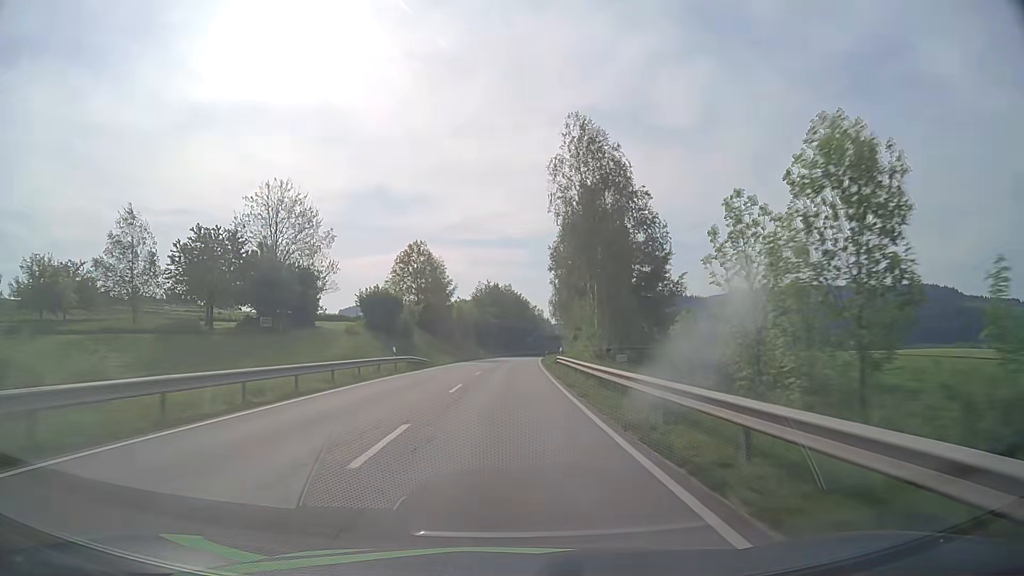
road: secondary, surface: asphalt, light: Day
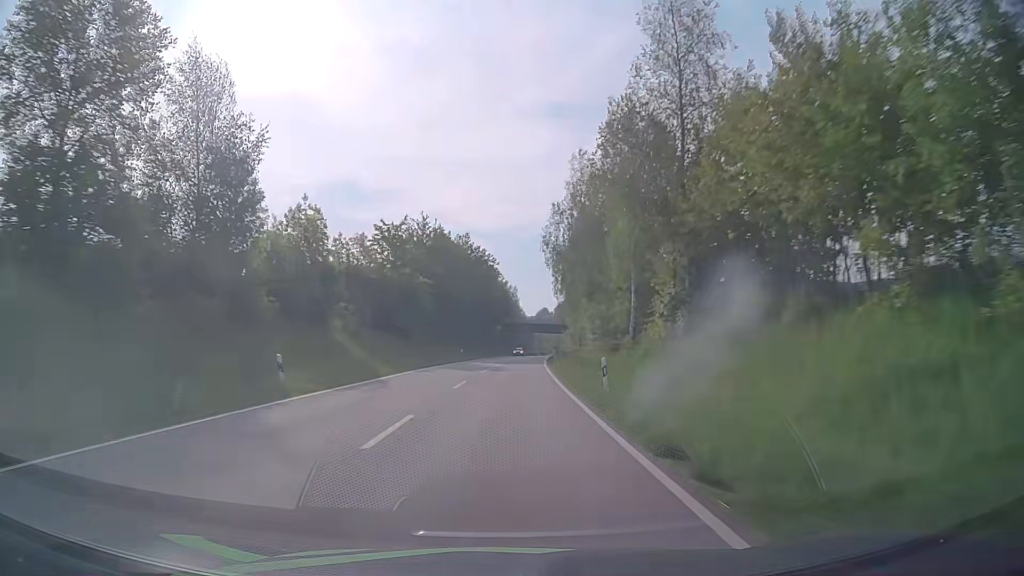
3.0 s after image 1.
(+1.8, +71.2) m; +3°
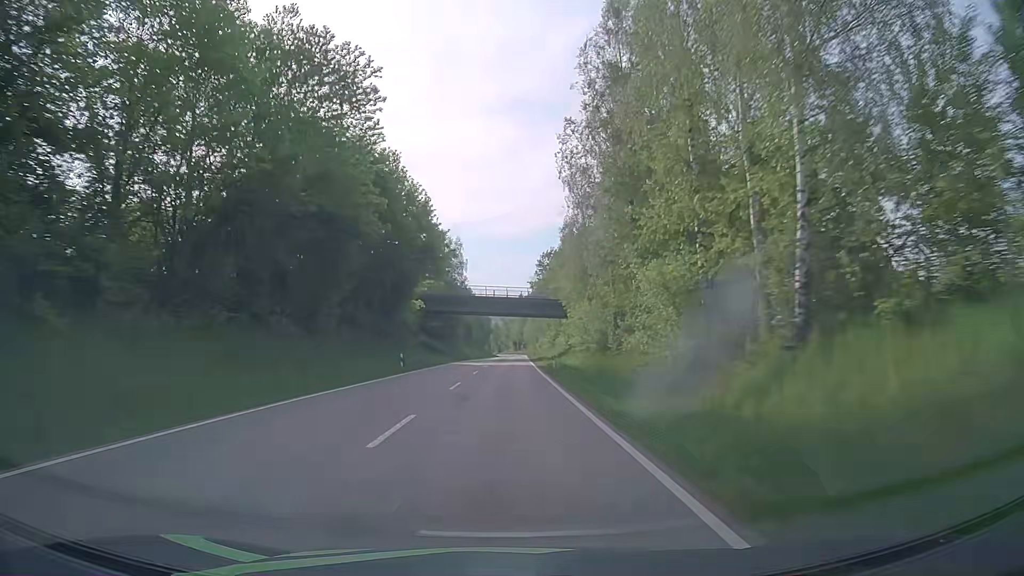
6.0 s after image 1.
(+2.4, +71.8) m; +3°
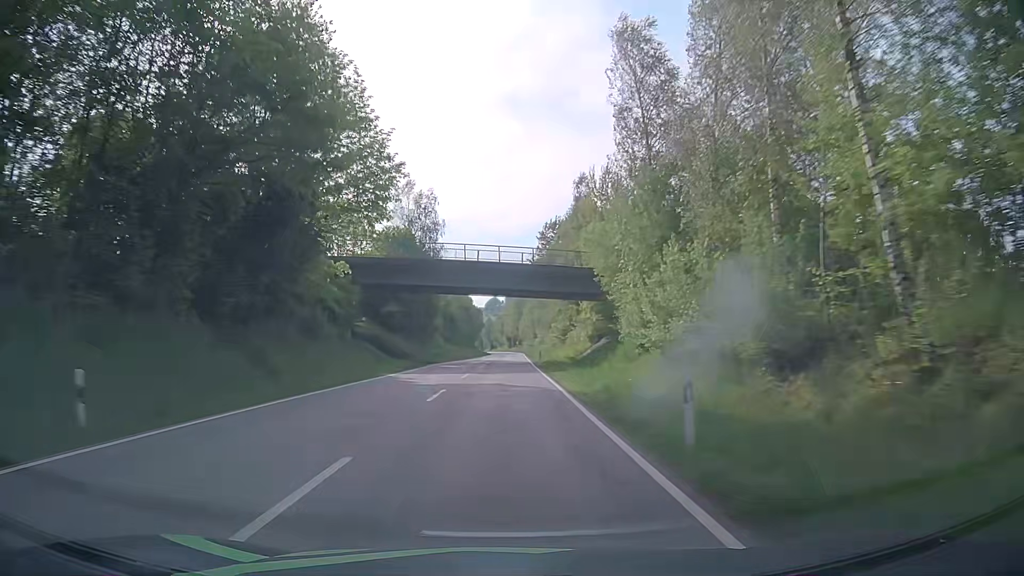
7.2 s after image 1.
(+0.2, +29.0) m; +1°
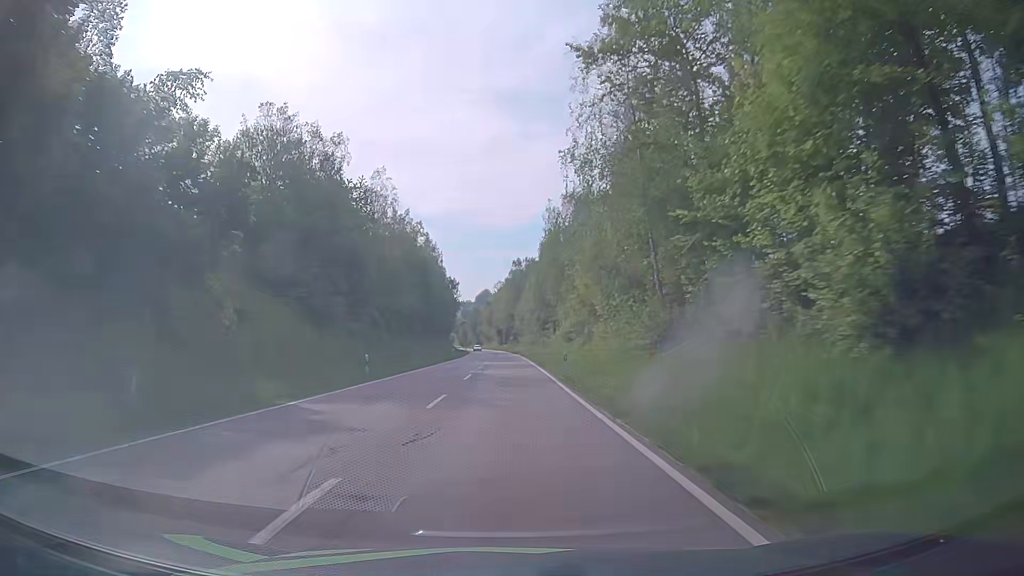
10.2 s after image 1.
(+0.4, +73.8) m; 0°
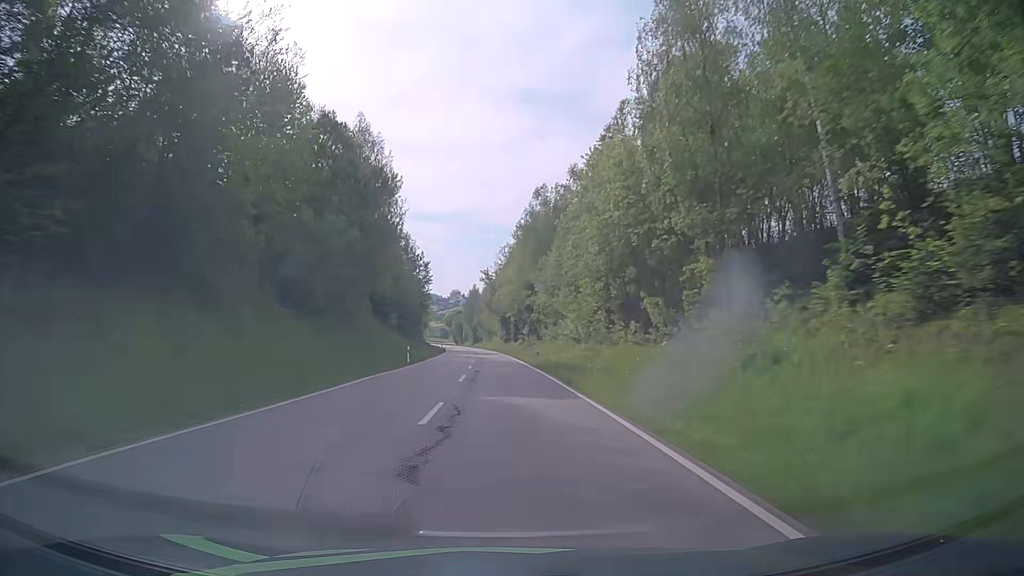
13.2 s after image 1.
(+0.2, +75.8) m; 0°
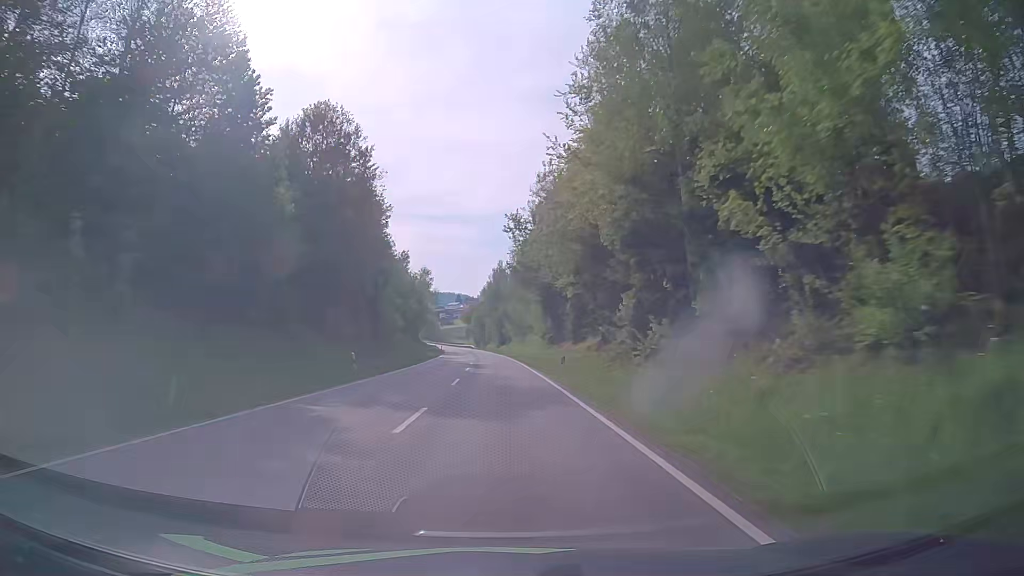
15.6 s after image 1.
(-1.9, +61.2) m; -3°
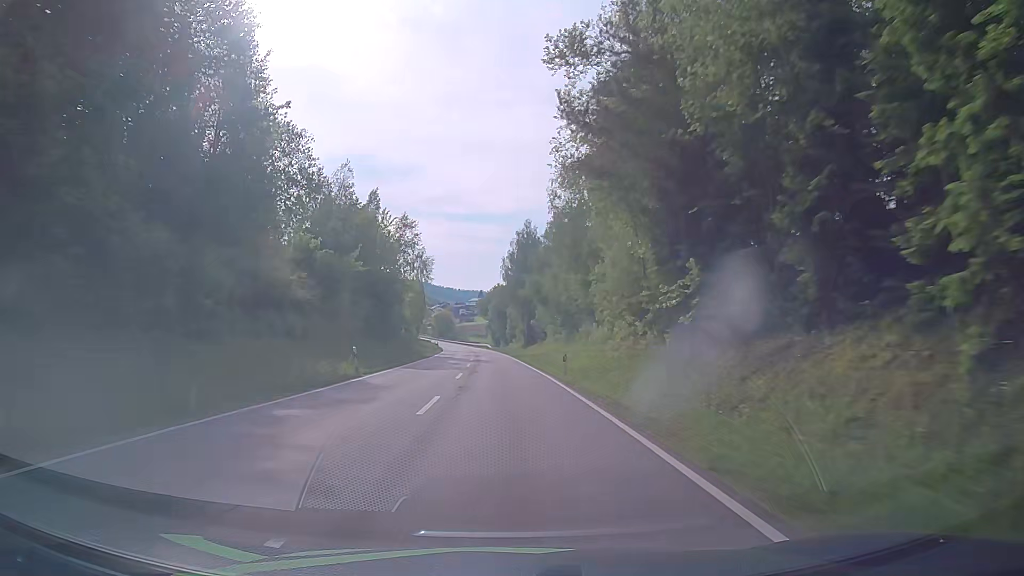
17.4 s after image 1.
(-0.8, +46.0) m; -2°
(0, +10) (0, +20) (0, +30) (-1, +40) (-1, +50) (-1, +60) (-2, +70) (-3, +80) (-3, +90) (-4, +100) m
